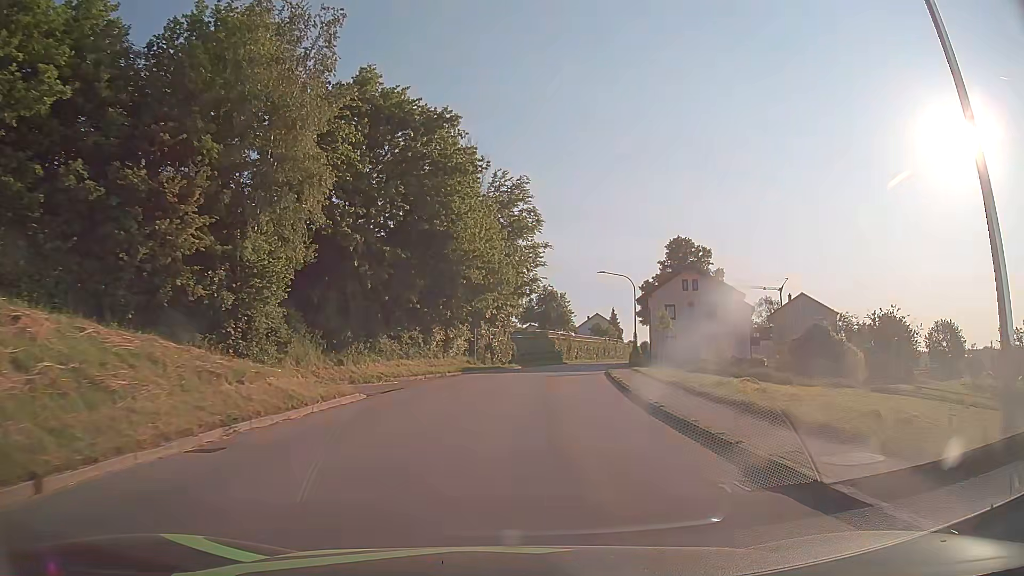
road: tertiary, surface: asphalt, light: Day
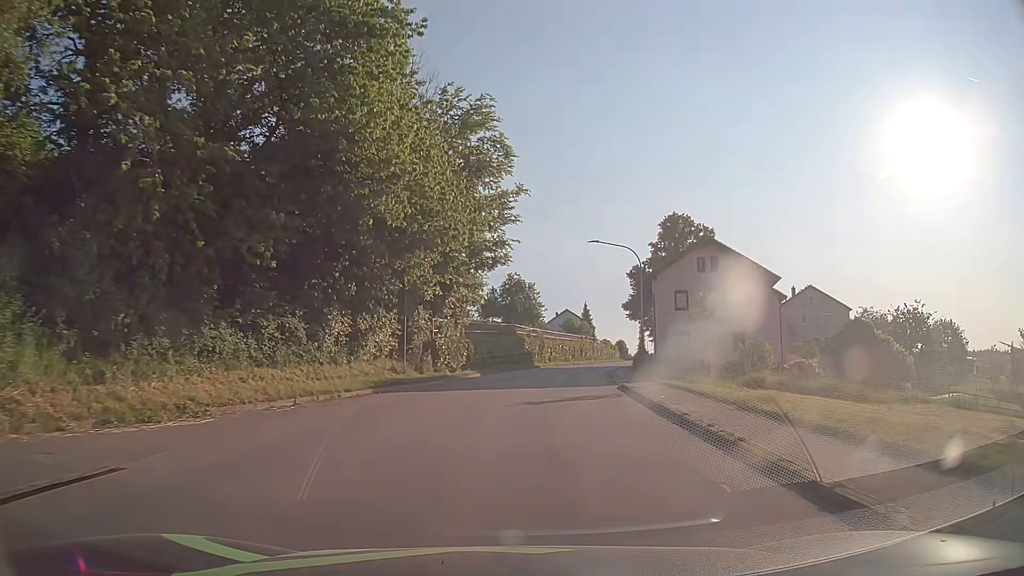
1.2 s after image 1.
(+0.4, +15.4) m; +3°
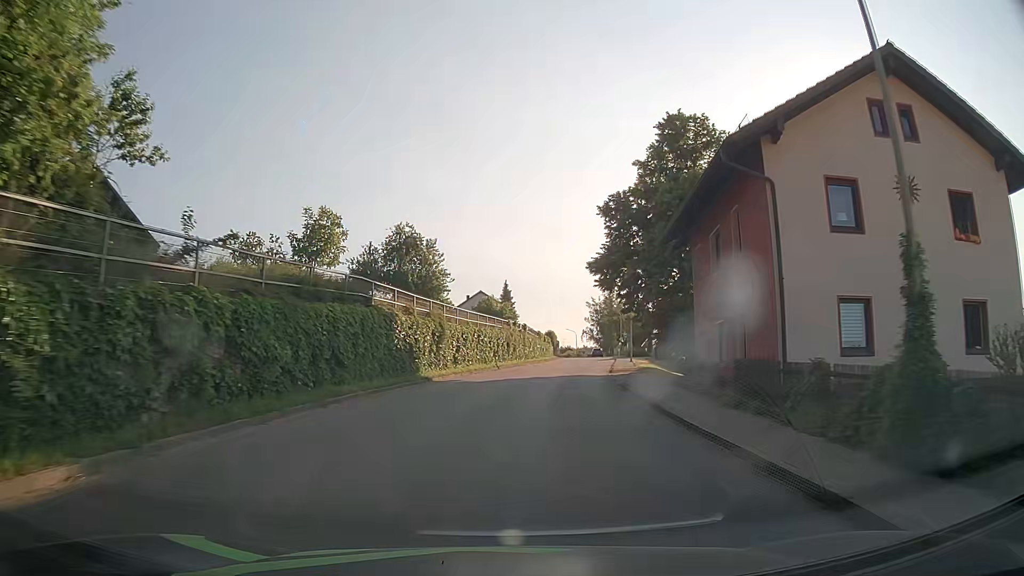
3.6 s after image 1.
(+1.9, +30.7) m; +8°
(0, +10) (+1, +20) (+2, +30) (+3, +40) (+4, +50) (+6, +60) (+8, +69) (+9, +79) (+11, +89) (+12, +99) m
